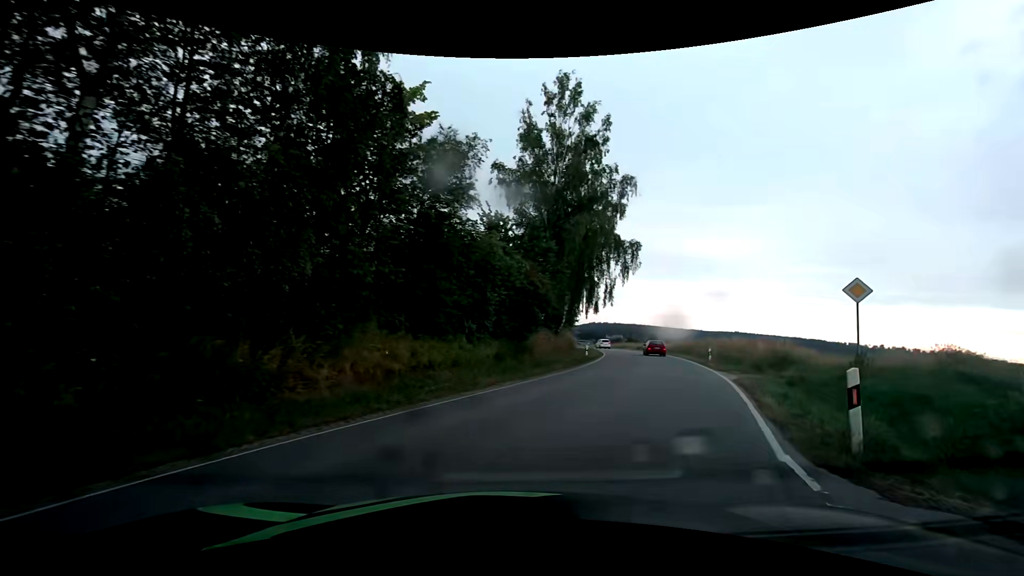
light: Day
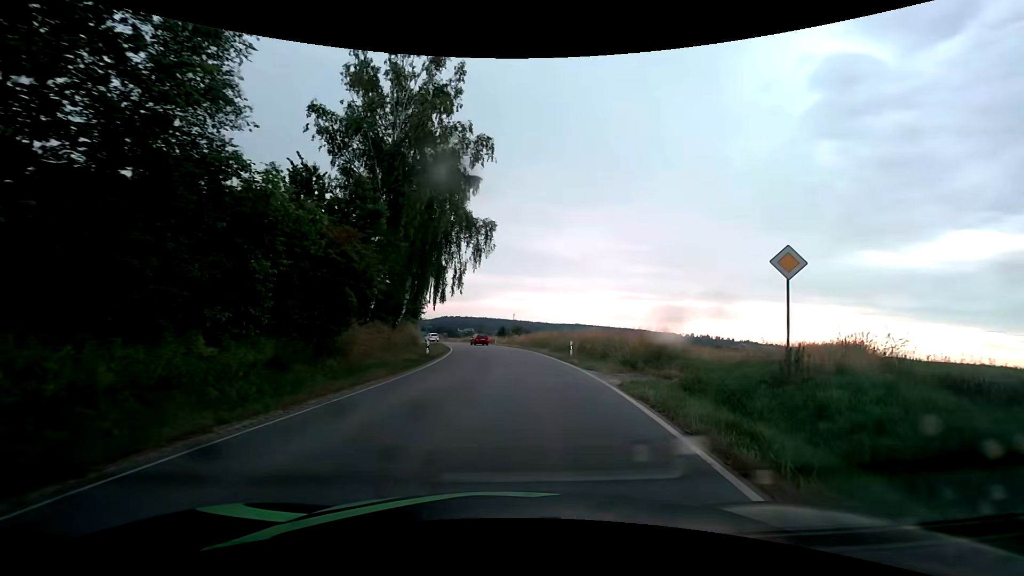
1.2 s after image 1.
(+1.4, +6.9) m; +19°
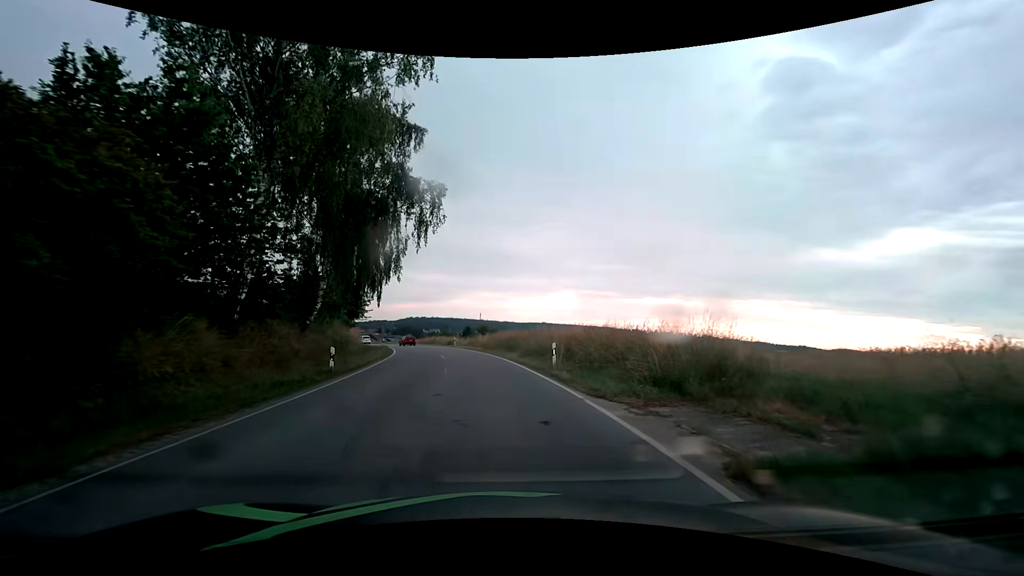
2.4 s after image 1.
(+0.7, +9.7) m; +5°
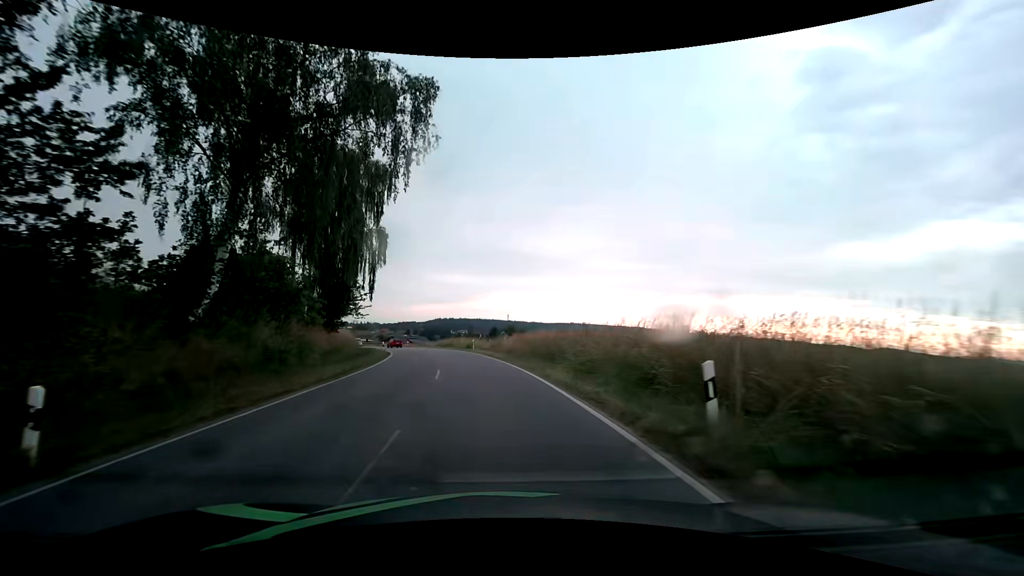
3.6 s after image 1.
(-0.2, +12.3) m; -3°
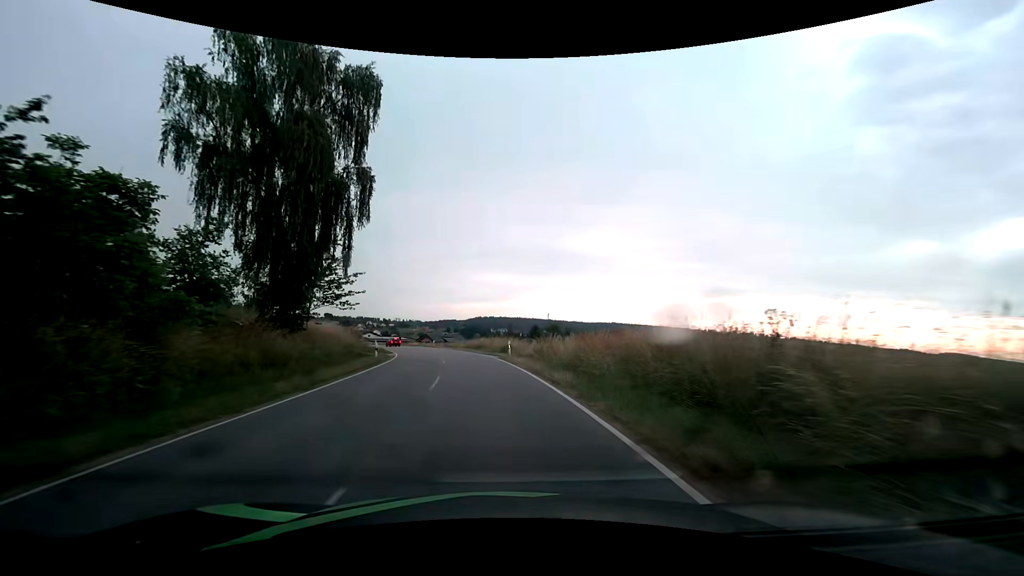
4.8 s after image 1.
(-0.6, +14.8) m; -4°
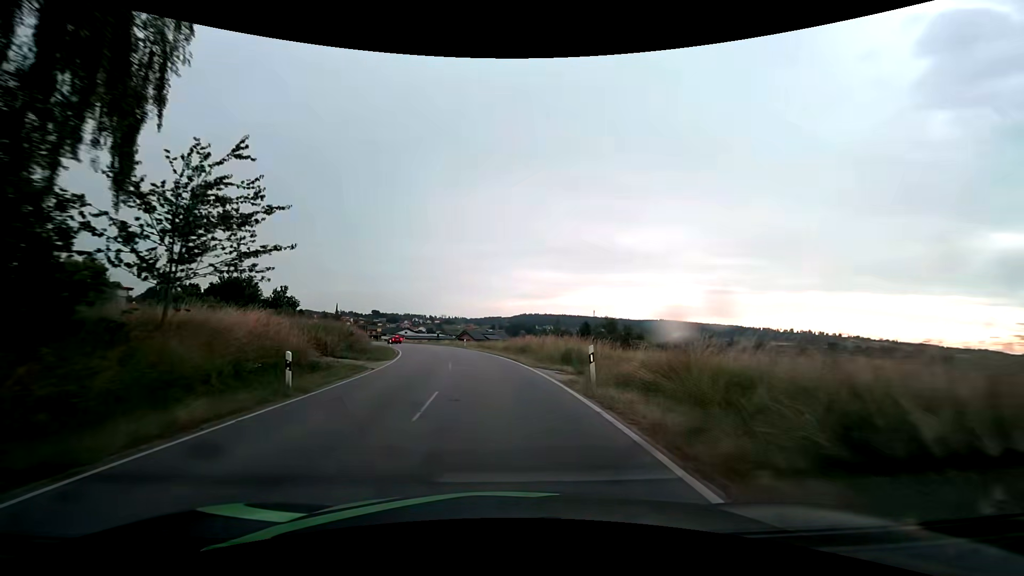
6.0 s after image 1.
(-0.8, +16.9) m; -5°
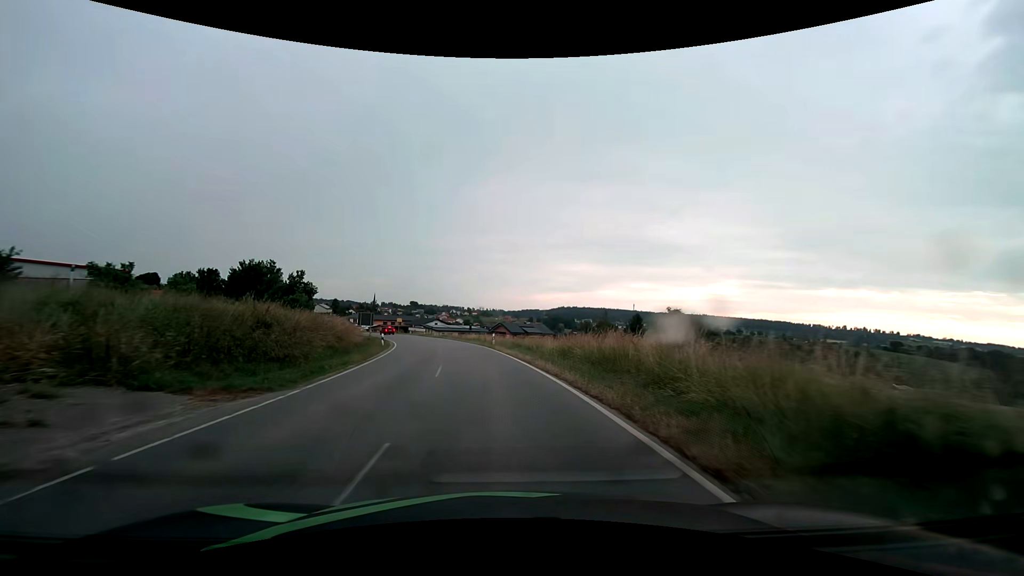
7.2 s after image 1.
(-0.7, +17.8) m; -4°
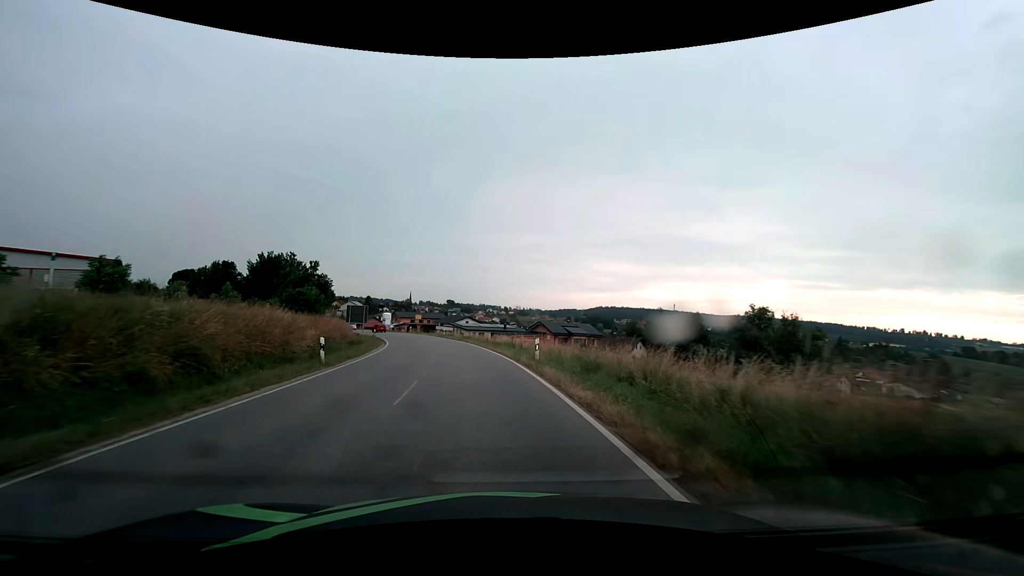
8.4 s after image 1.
(-0.6, +17.3) m; -5°
(0, +10) (-1, +20) (-2, +30) (-4, +40) (-6, +49) (-9, +59) (-13, +68) (-16, +78) (-21, +87) (-25, +96) m
